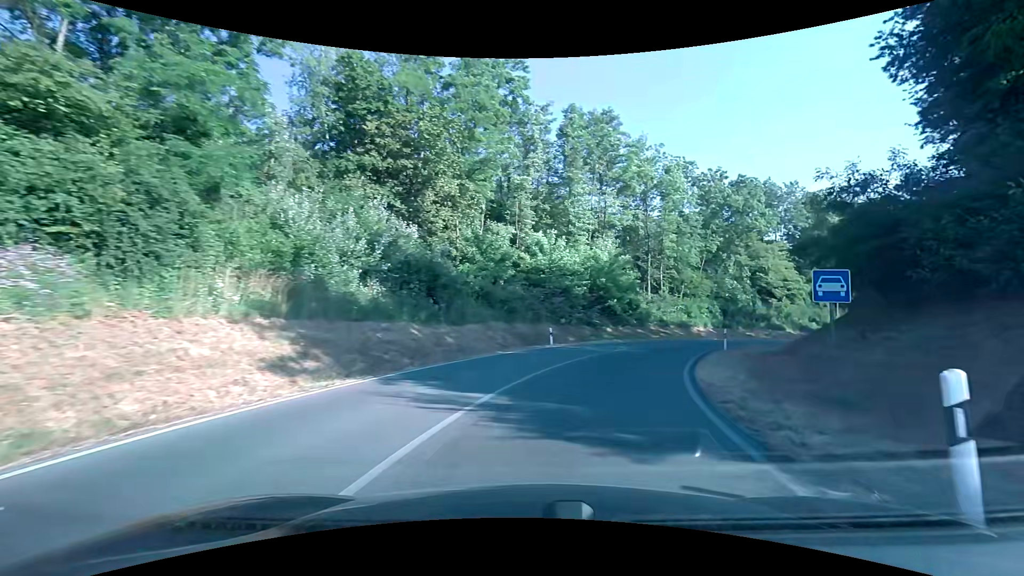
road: primary_link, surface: asphalt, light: Day
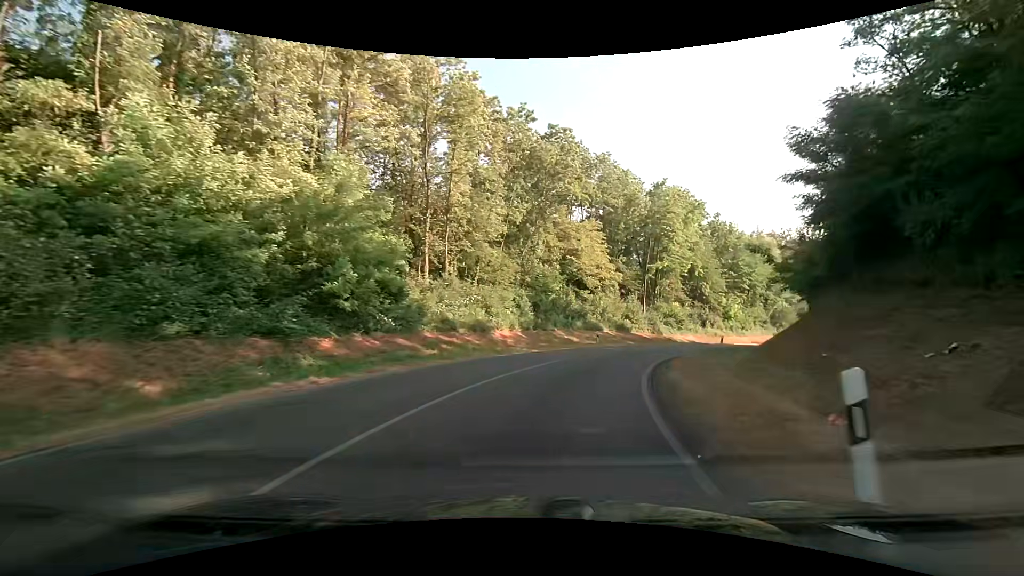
(+5.2, +22.5) m; +23°
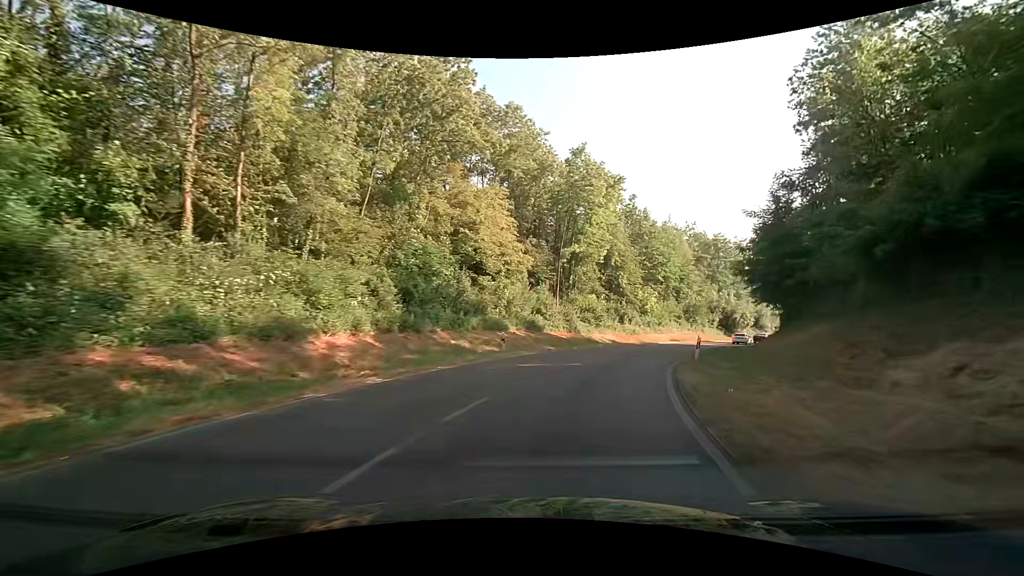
(+1.4, +13.7) m; +12°
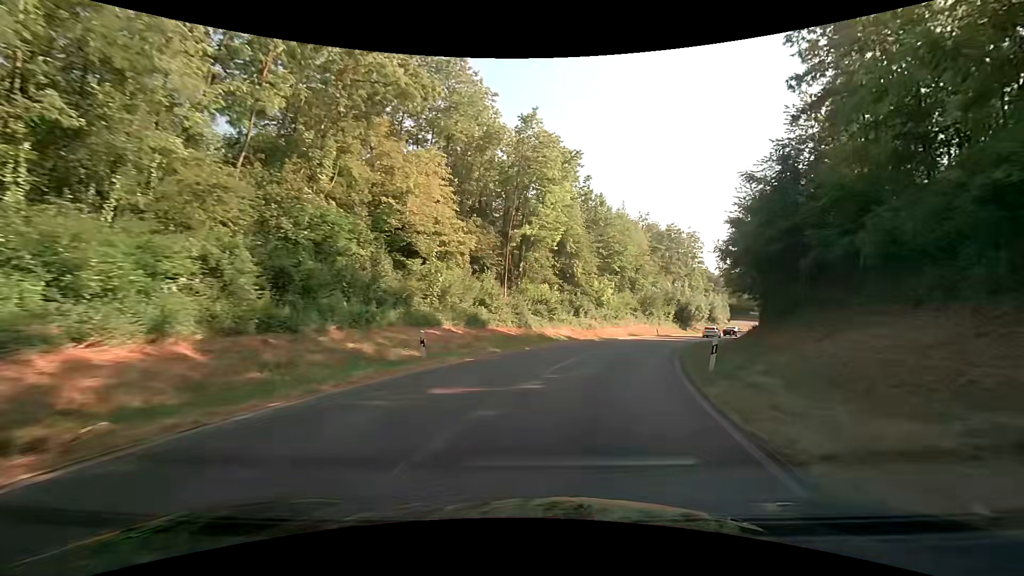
(+0.3, +7.3) m; +5°
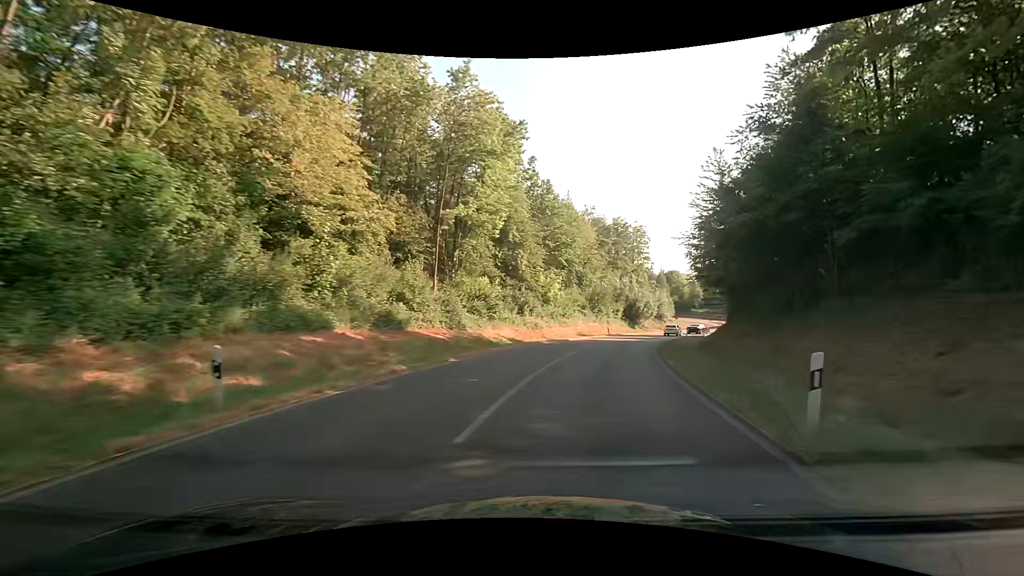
(+0.4, +7.2) m; +6°
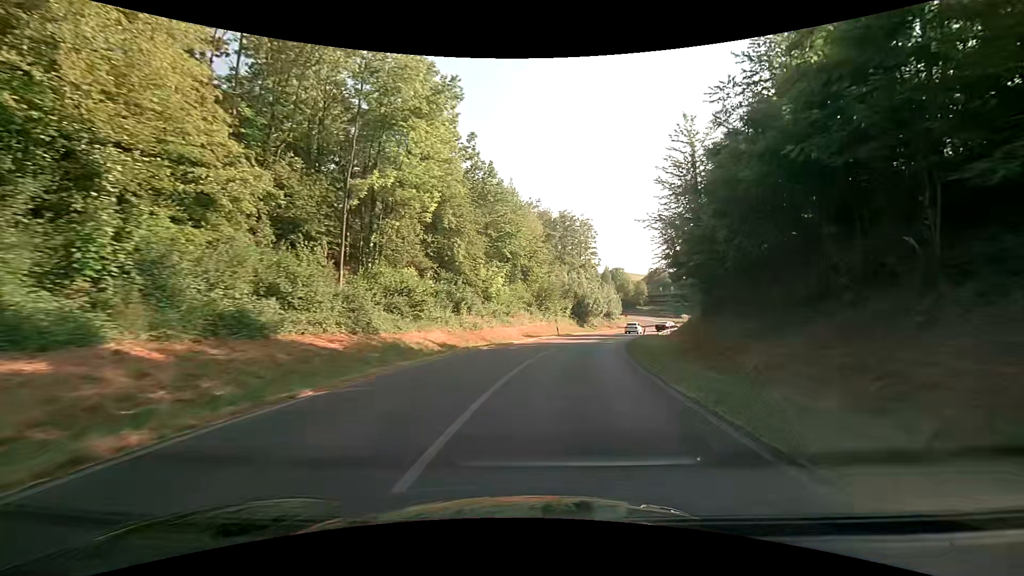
(+0.4, +7.2) m; +7°
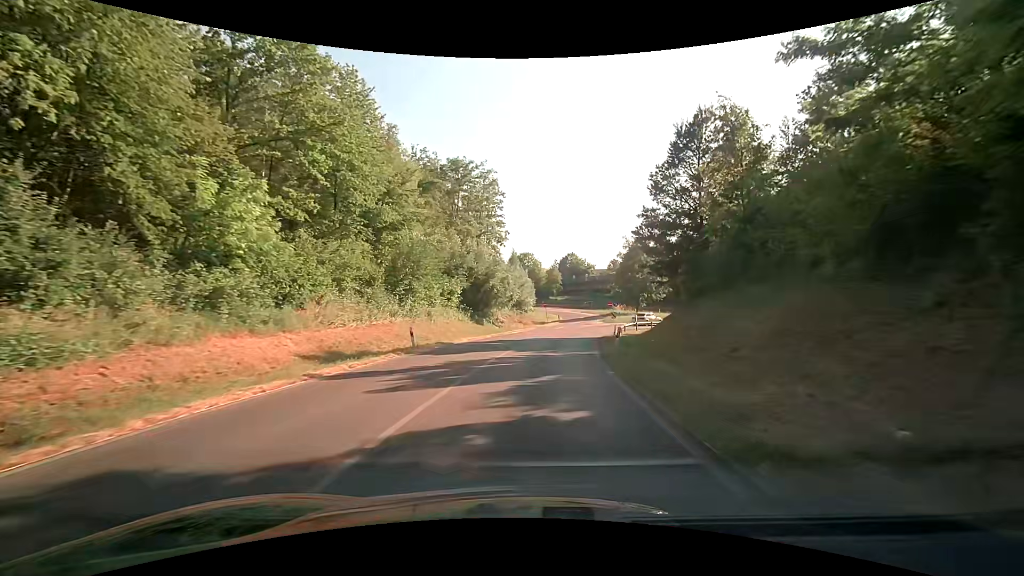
(+3.4, +29.4) m; +10°
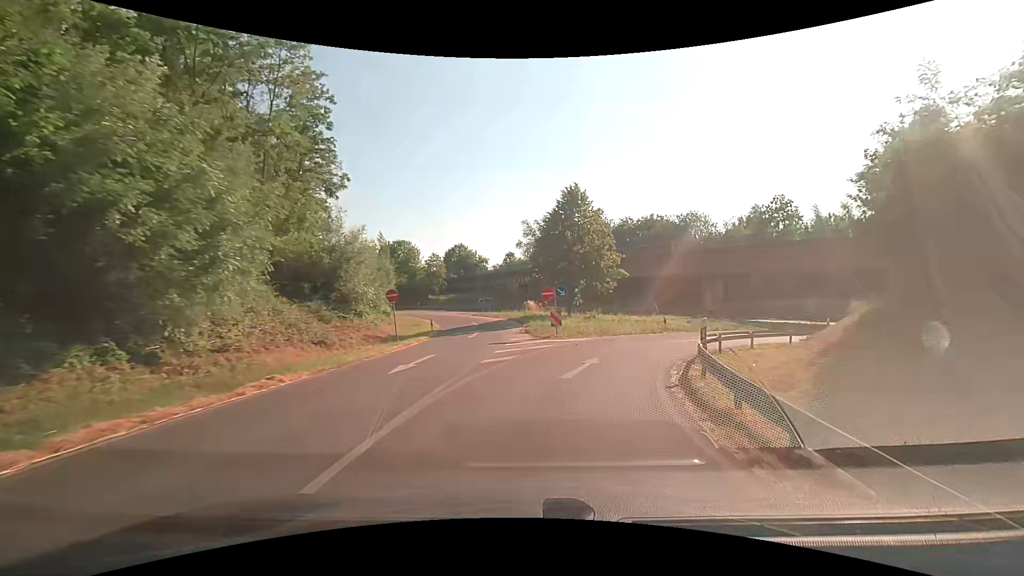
(+2.8, +34.0) m; +13°
(+1, +10) (+4, +19) (+10, +27) (+18, +32) (+28, +34) (+38, +32) (+47, +28) (+56, +24) (+65, +20) (+74, +15) m
